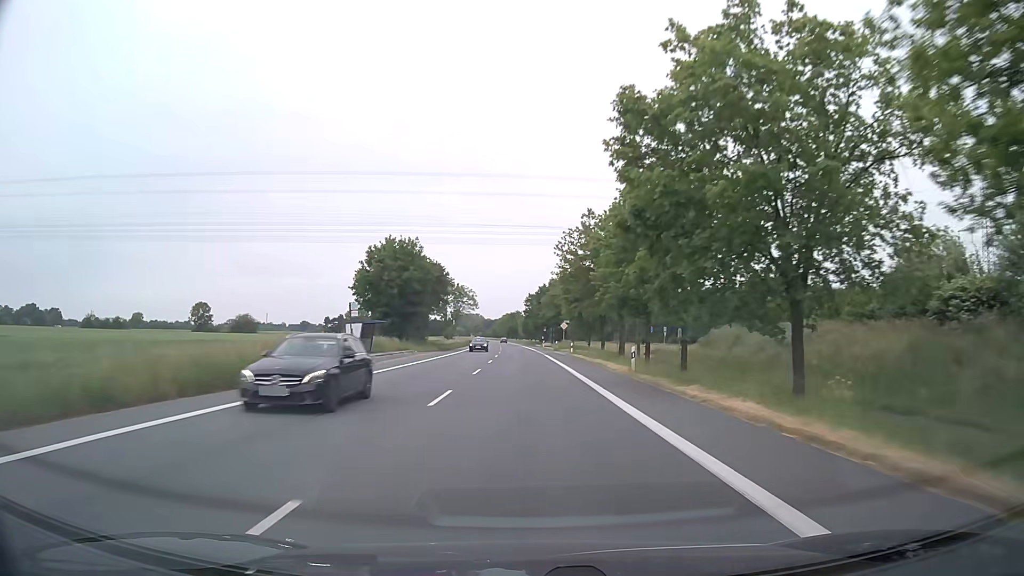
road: primary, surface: asphalt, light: Day
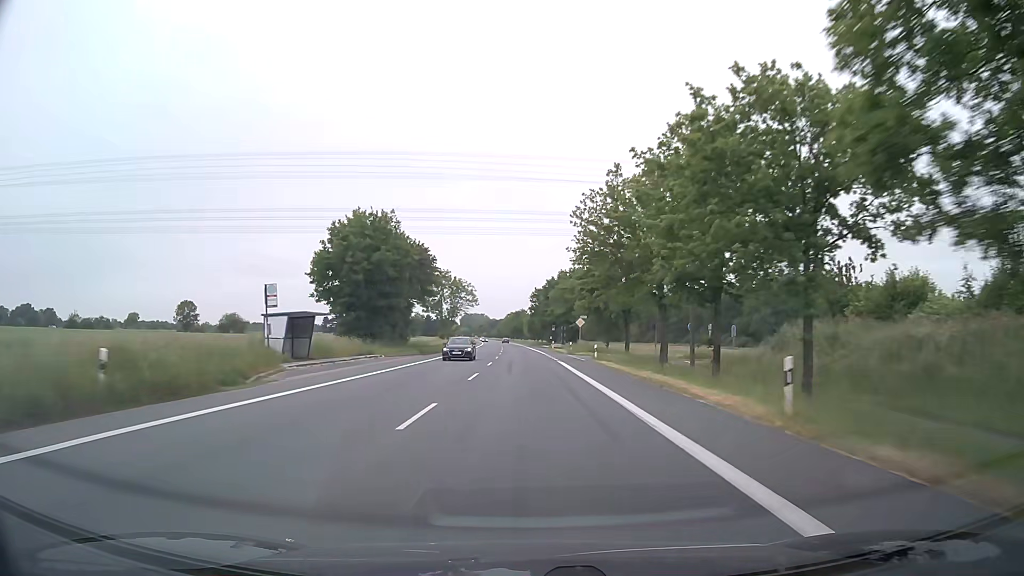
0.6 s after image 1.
(-0.1, +15.7) m; 0°
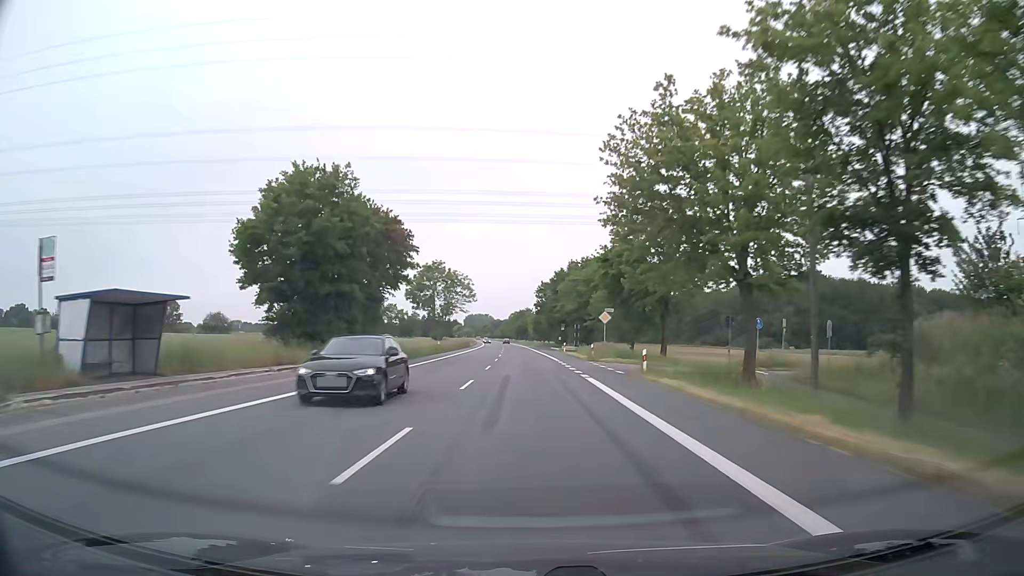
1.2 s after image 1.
(-0.1, +15.7) m; 0°
